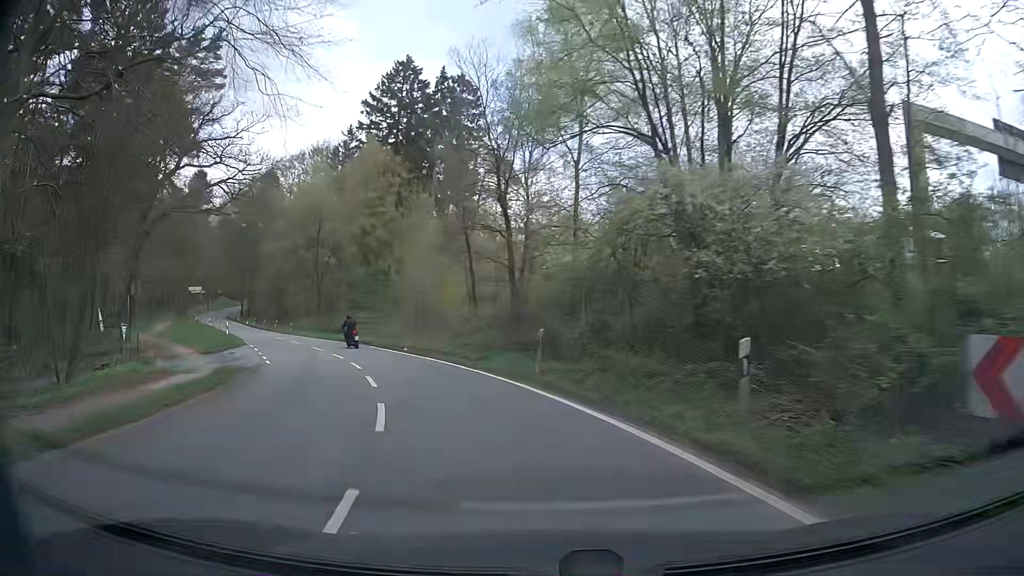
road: secondary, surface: asphalt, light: Day
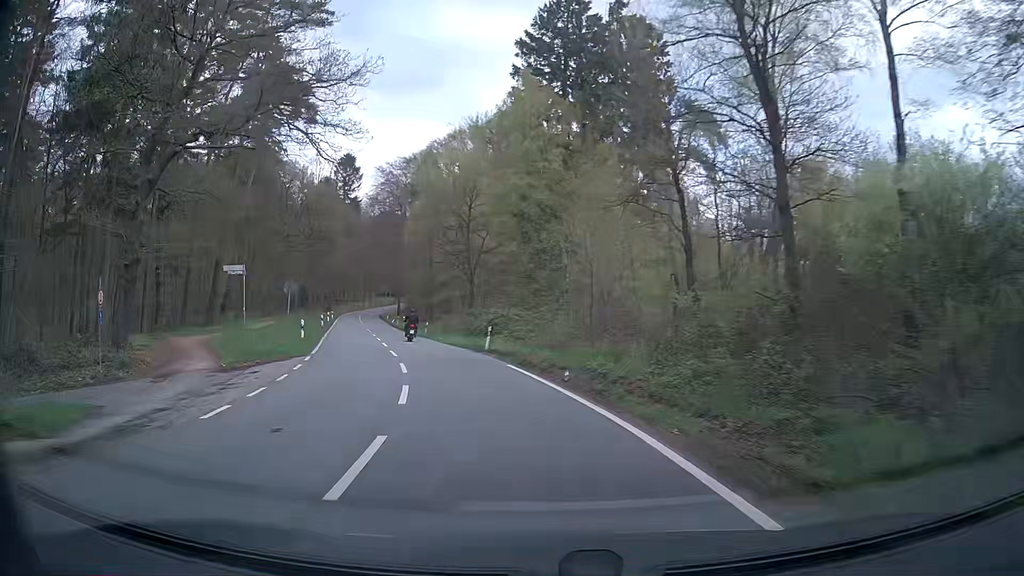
(-2.3, +15.6) m; -16°
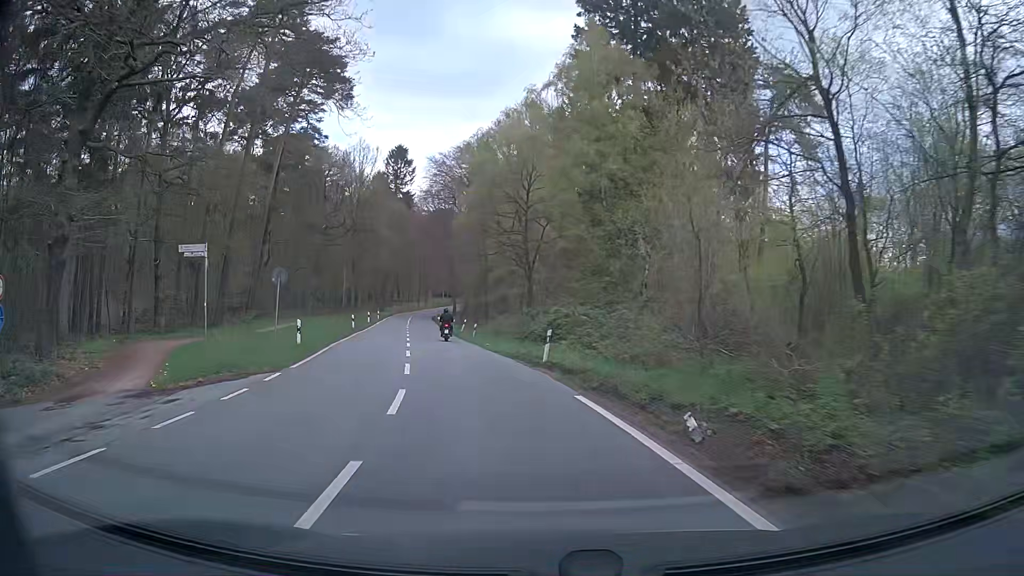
(-0.4, +7.9) m; -6°
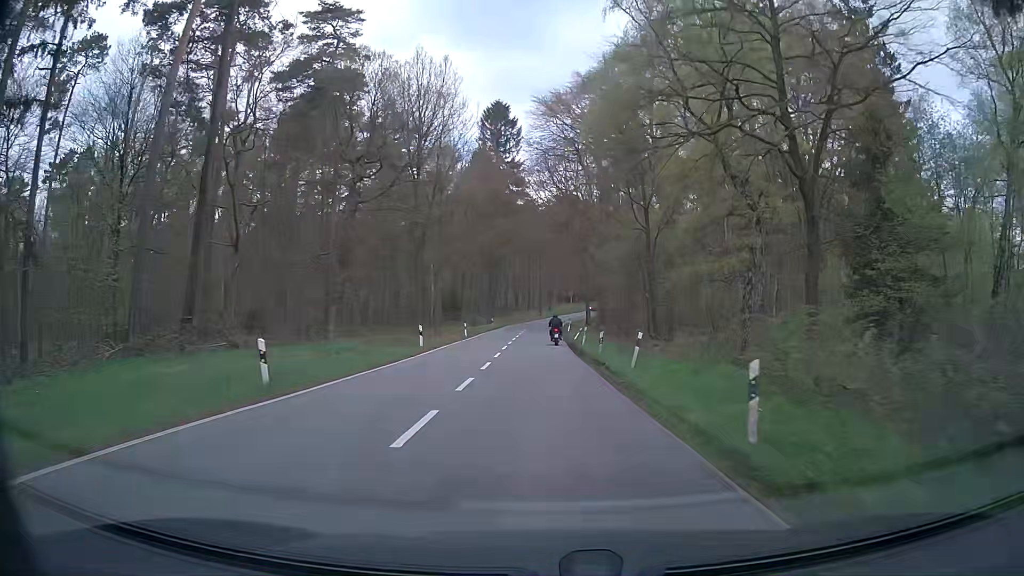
(-4.7, +32.2) m; -11°
